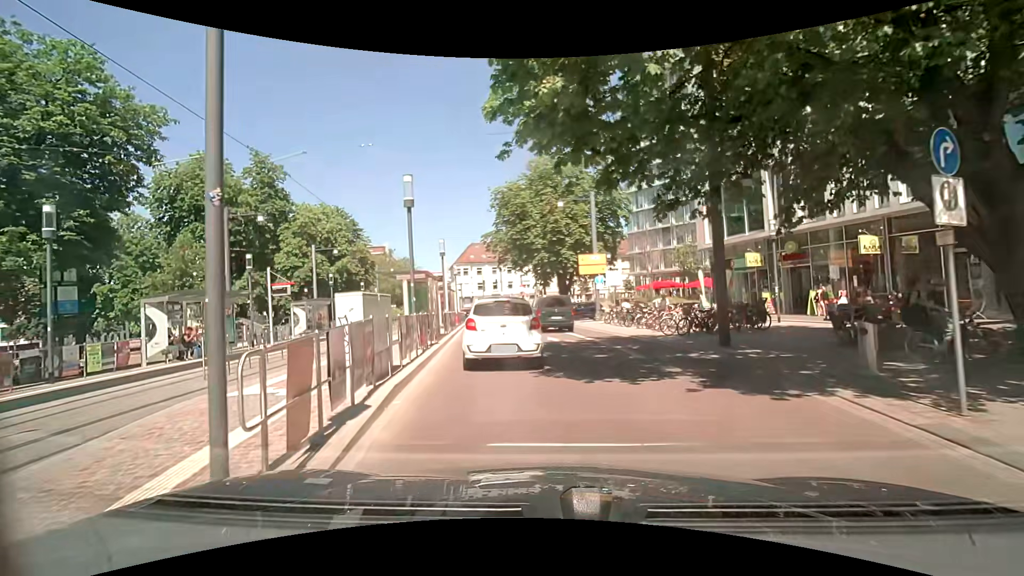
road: residential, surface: asphalt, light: Day
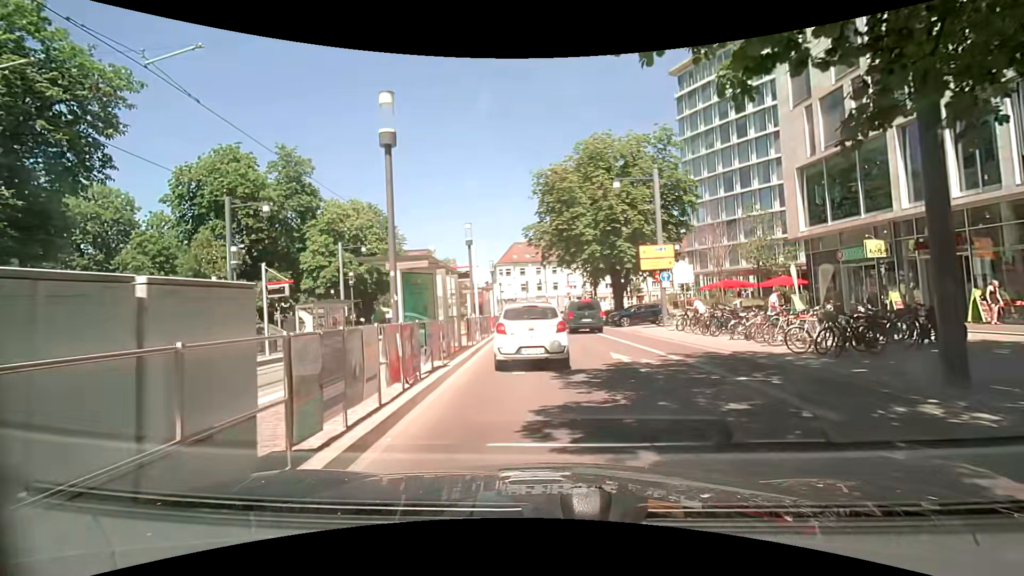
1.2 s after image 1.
(-0.4, +6.1) m; -7°
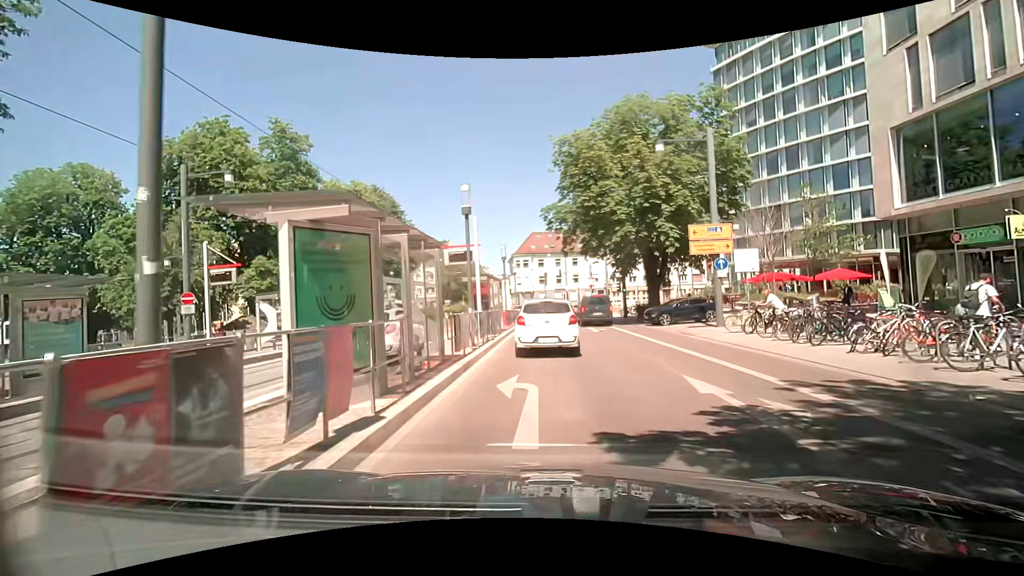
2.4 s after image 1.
(-0.3, +5.8) m; -1°
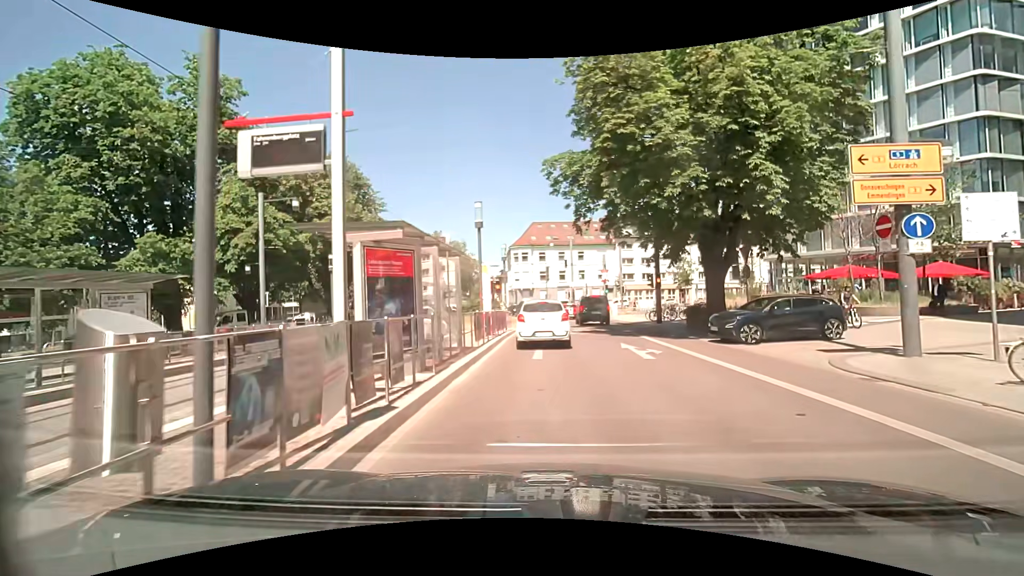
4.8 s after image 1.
(0.0, +12.4) m; 0°
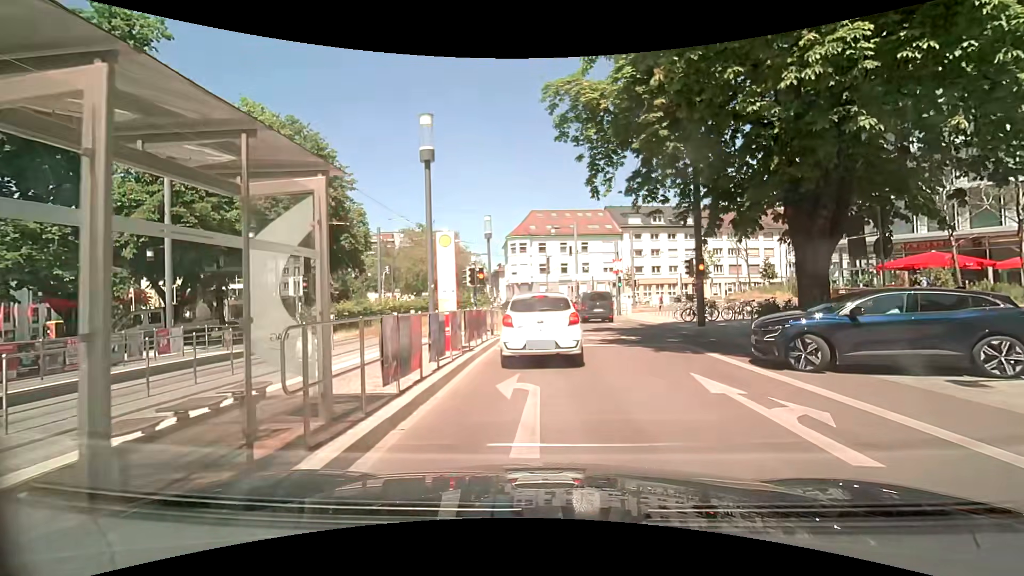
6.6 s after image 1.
(+0.1, +7.8) m; +1°
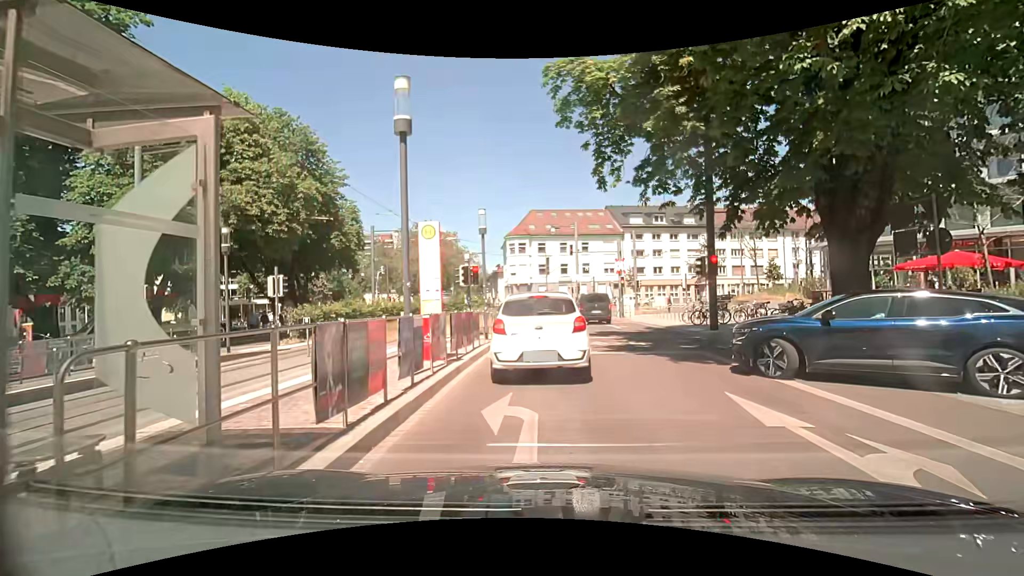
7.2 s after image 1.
(0.0, +1.7) m; -2°
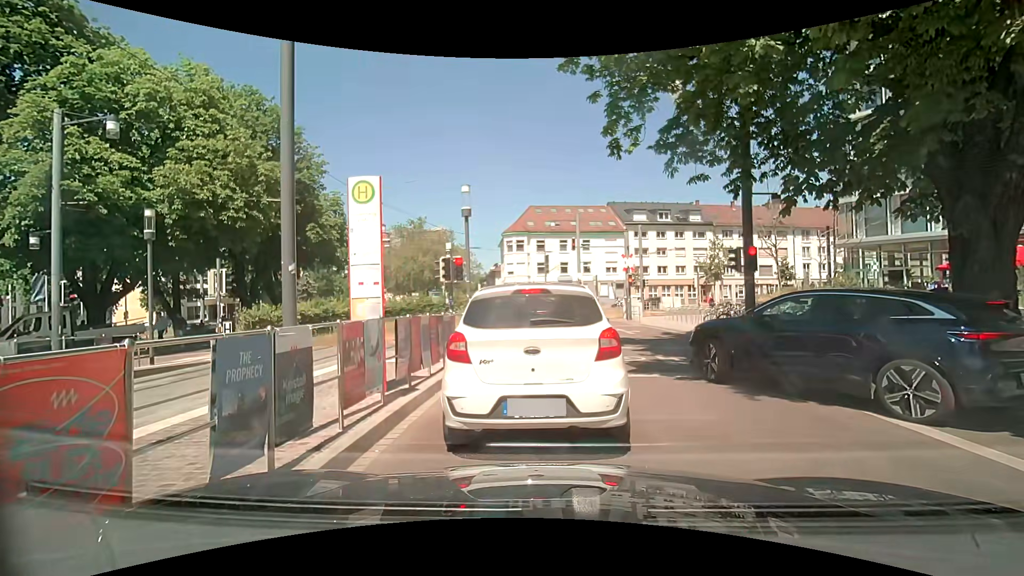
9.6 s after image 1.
(+0.1, +3.6) m; +2°
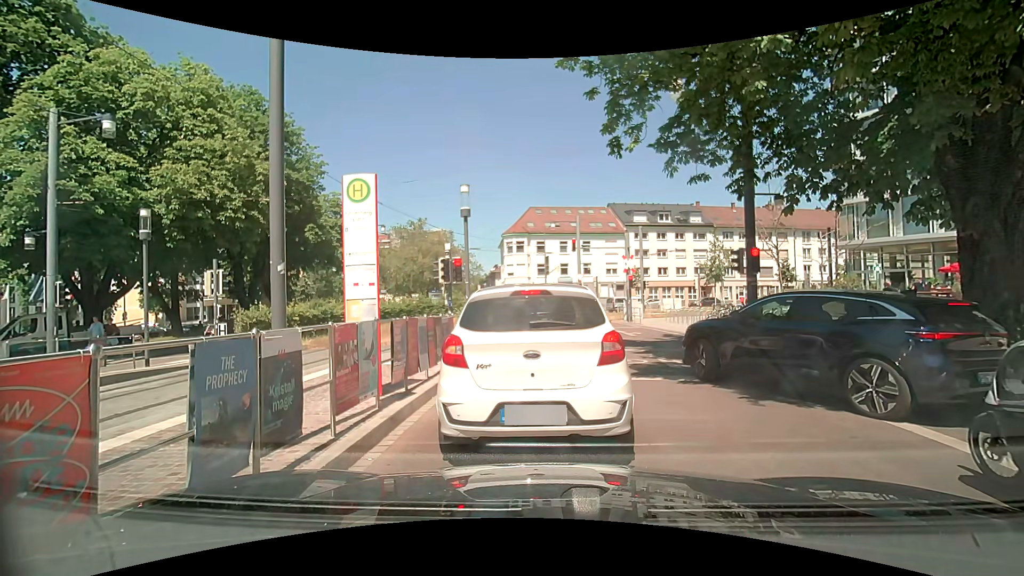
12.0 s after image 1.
(0.0, +0.3) m; 0°
